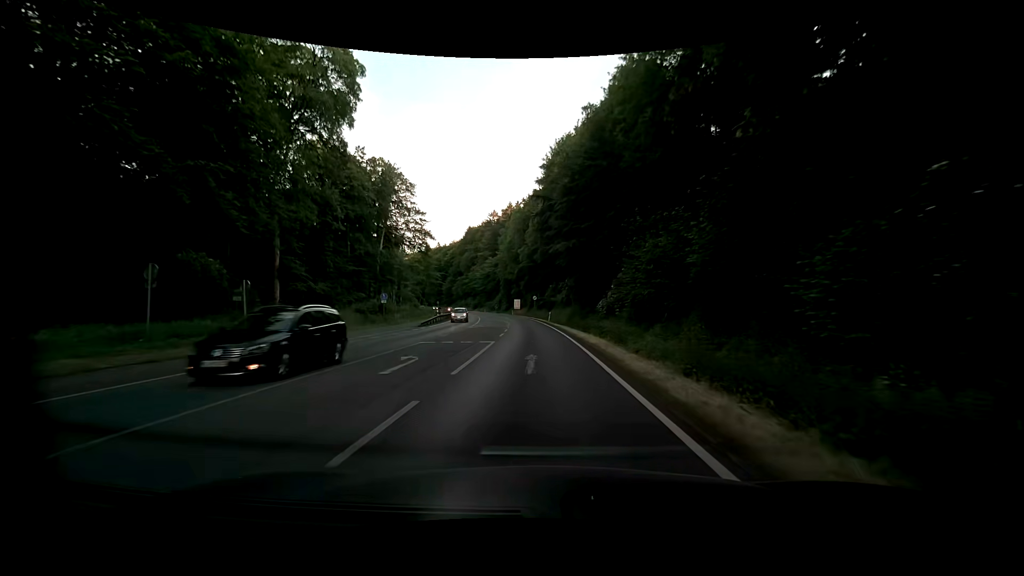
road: primary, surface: asphalt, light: Day
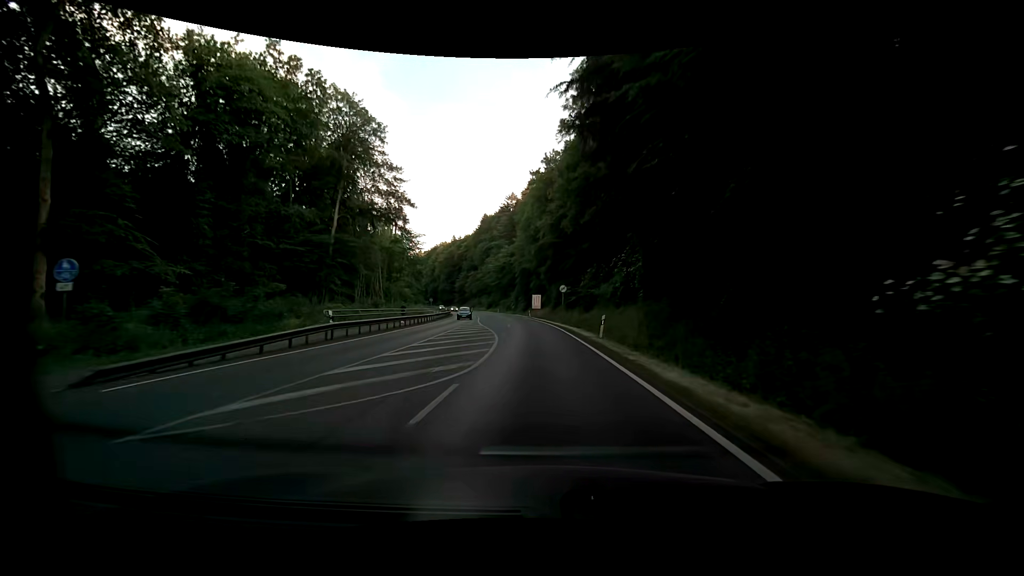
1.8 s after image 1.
(-0.7, +31.9) m; -3°
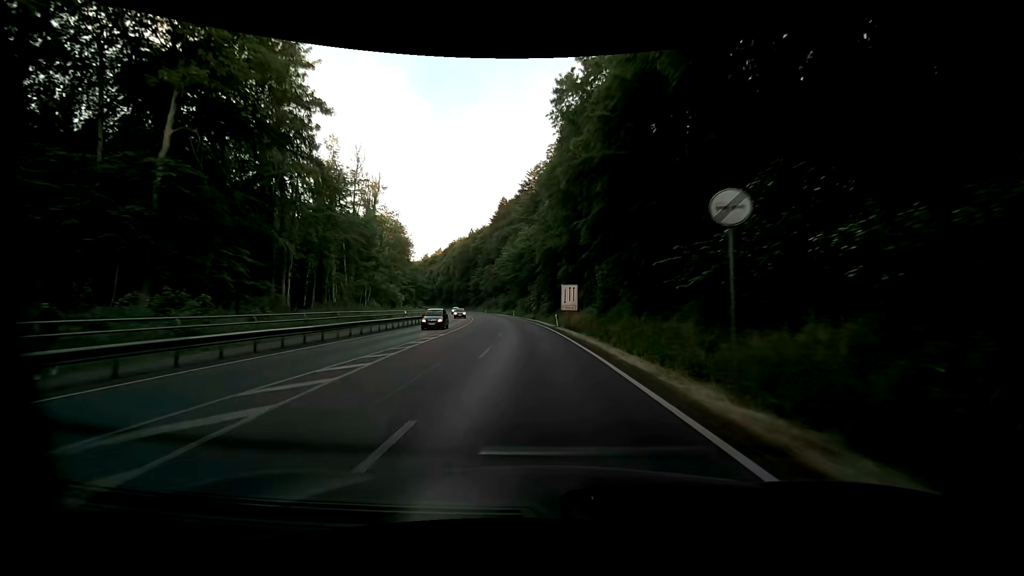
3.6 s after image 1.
(-0.9, +34.3) m; -3°
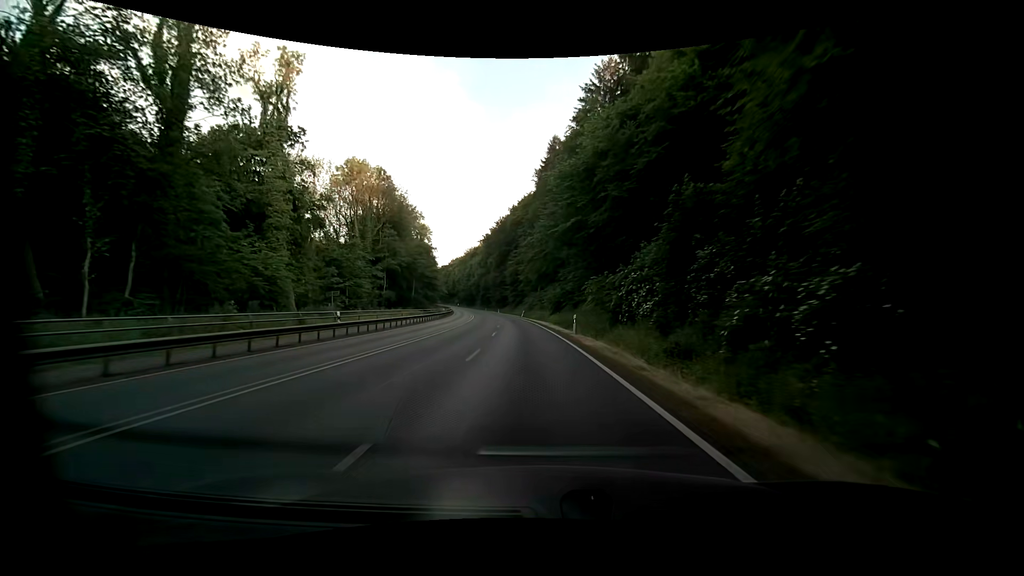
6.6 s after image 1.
(-3.8, +61.7) m; -7°
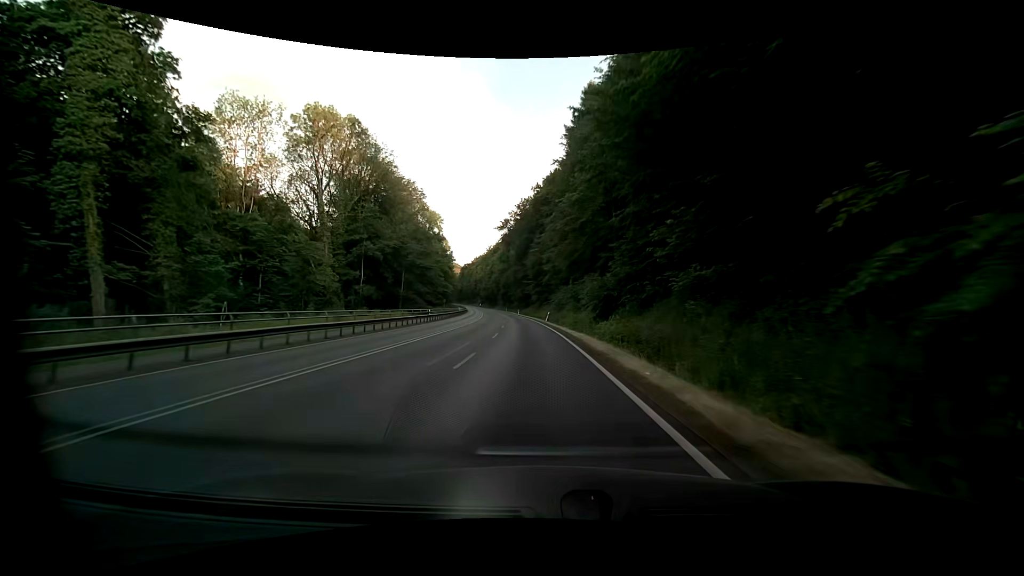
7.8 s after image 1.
(-0.5, +26.1) m; -3°
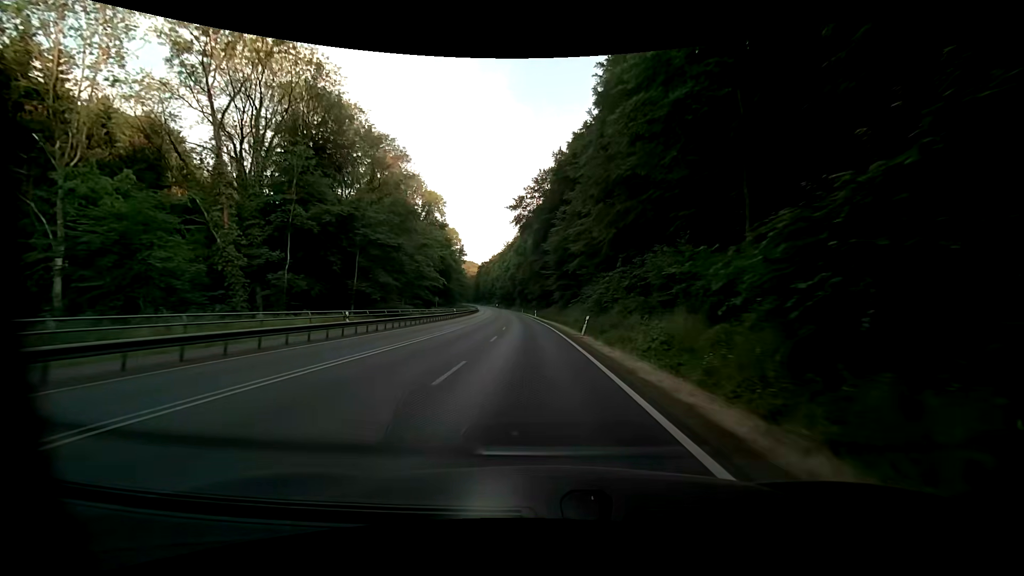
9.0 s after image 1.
(-0.7, +26.8) m; -3°
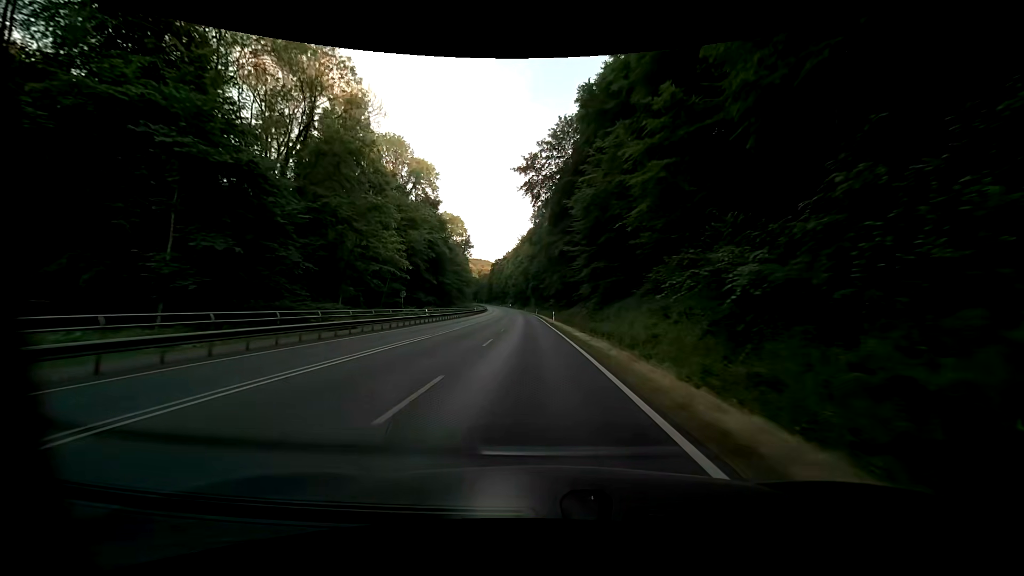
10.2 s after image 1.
(-0.5, +27.4) m; -2°
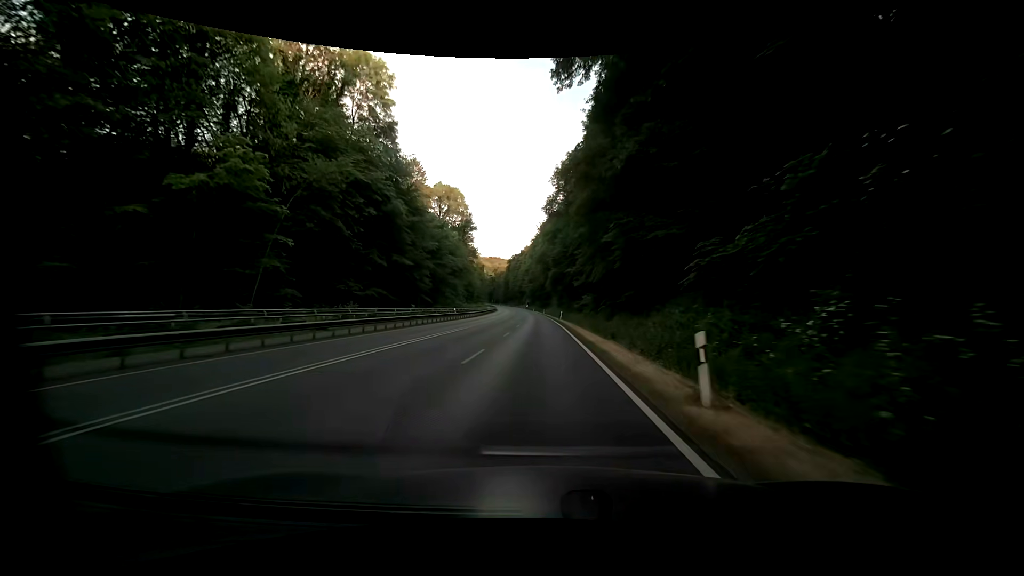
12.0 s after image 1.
(-0.9, +42.1) m; -3°
(0, +10) (0, +20) (0, +30) (0, +40) (0, +50) (-1, +60) (-1, +70) (-1, +80) (-2, +90) (-2, +100) m
